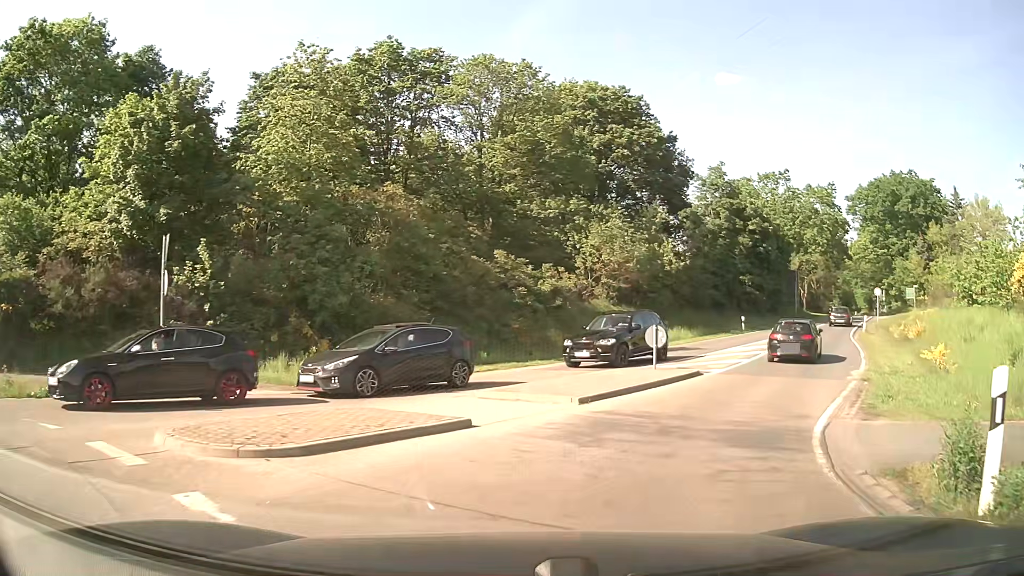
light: Day
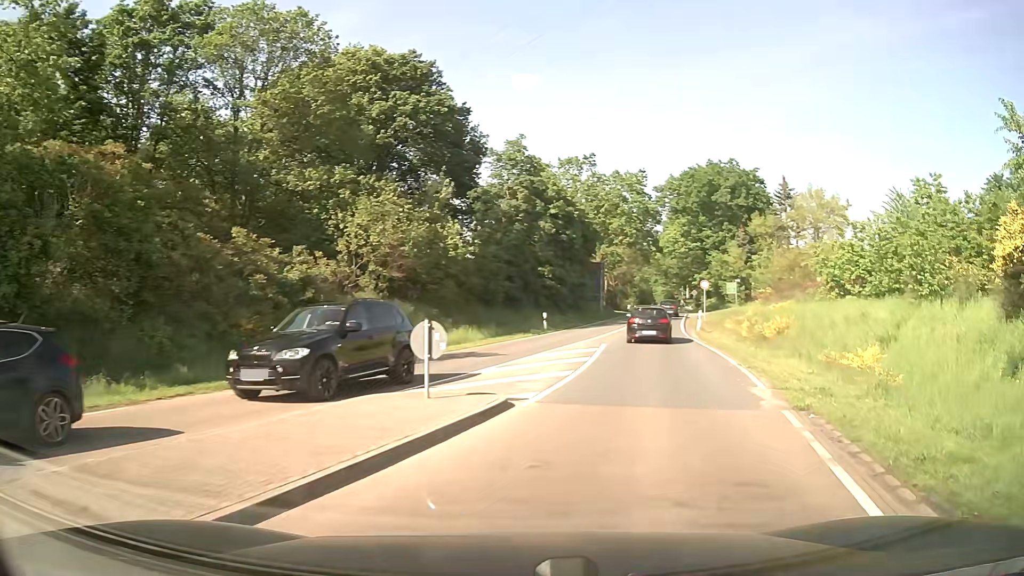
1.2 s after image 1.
(+1.3, +7.9) m; +19°
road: secondary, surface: asphalt
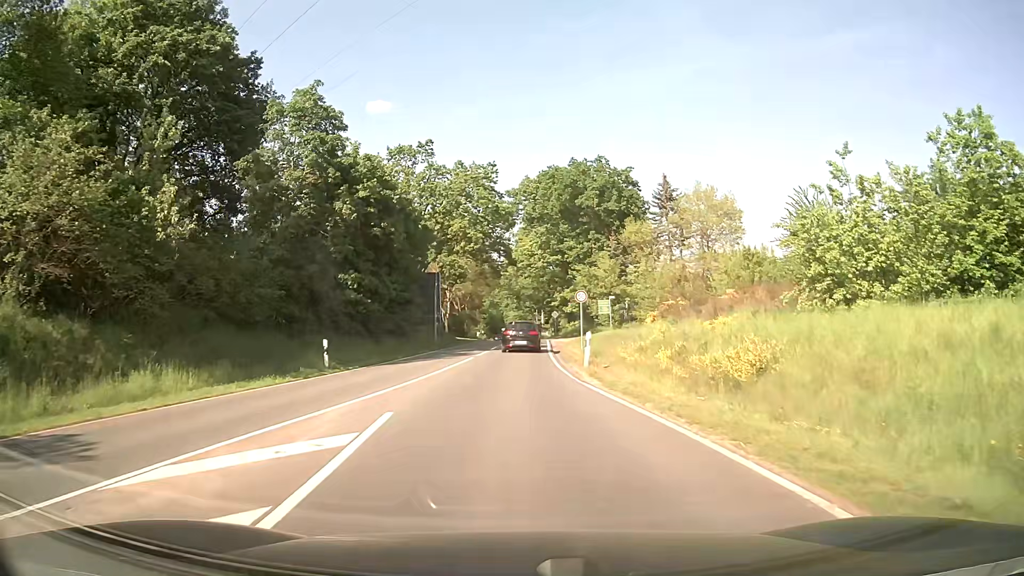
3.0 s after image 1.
(+2.3, +15.2) m; +11°
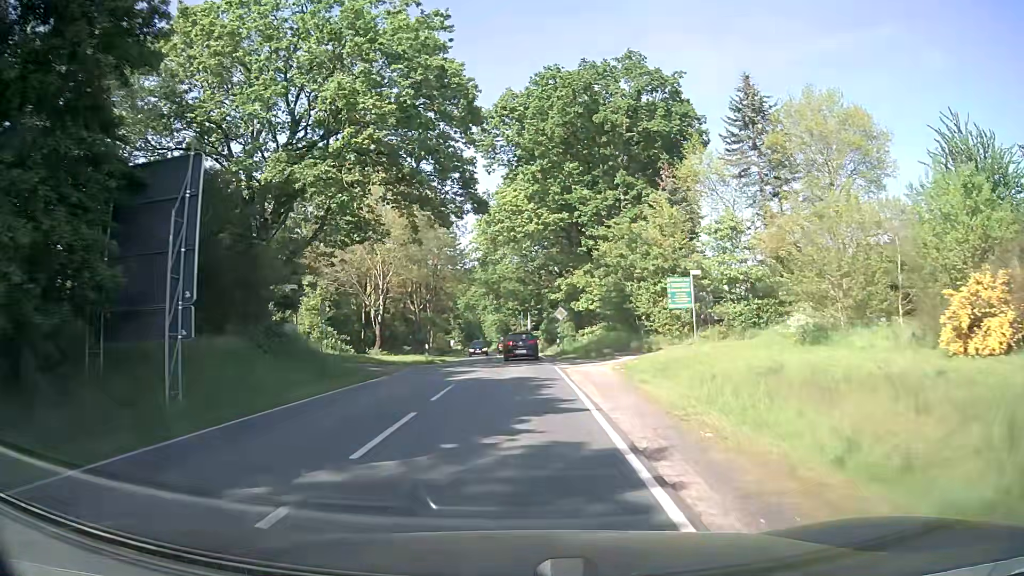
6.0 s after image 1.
(+0.5, +33.2) m; +1°
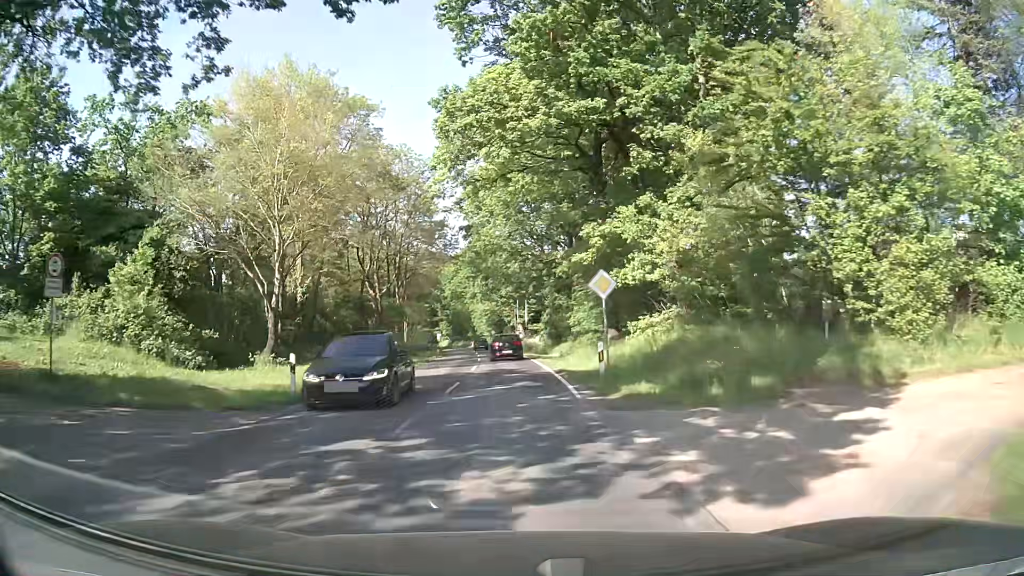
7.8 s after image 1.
(+0.2, +22.0) m; 0°
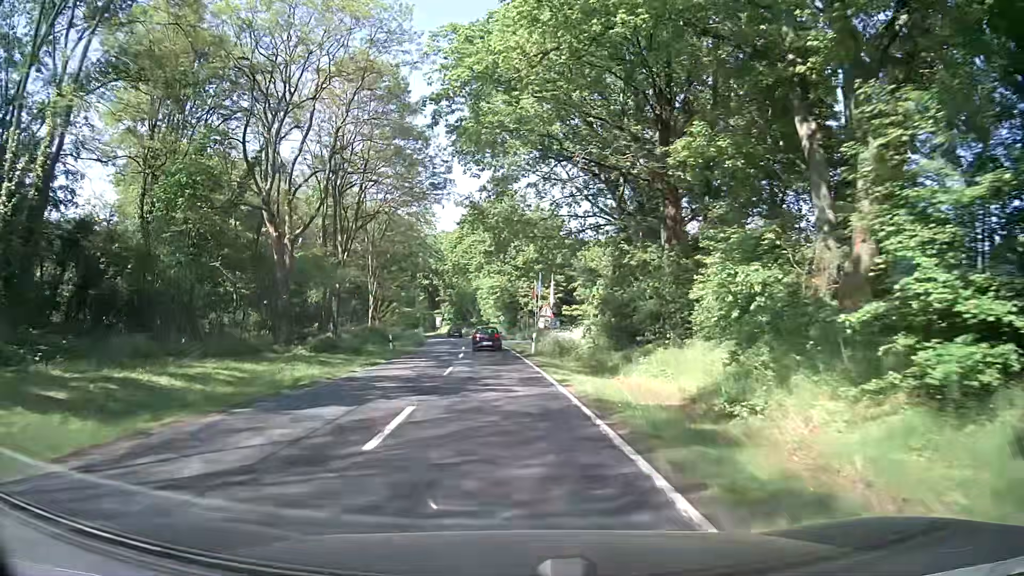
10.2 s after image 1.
(-0.5, +31.5) m; -1°
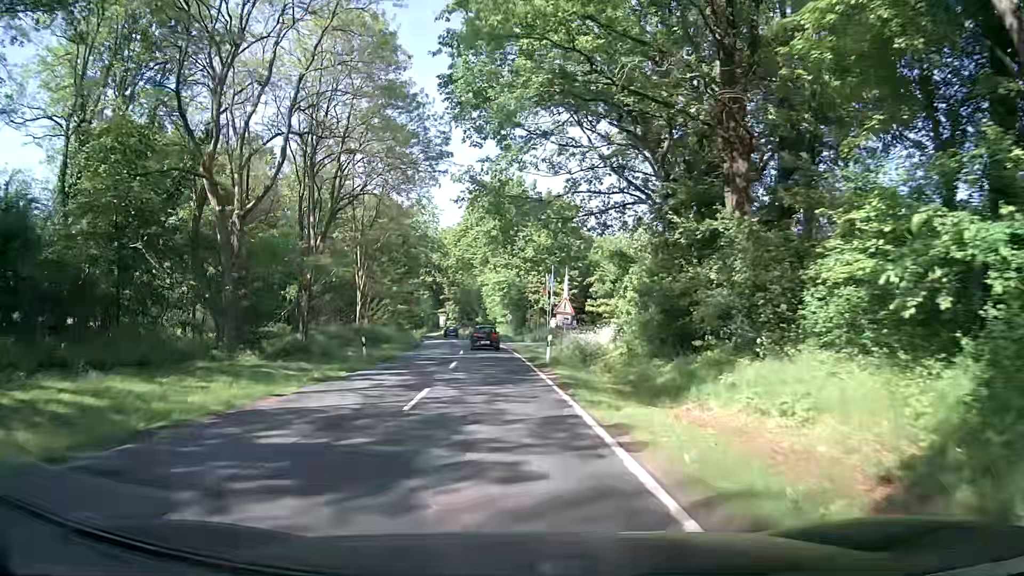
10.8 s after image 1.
(-0.1, +8.1) m; -2°
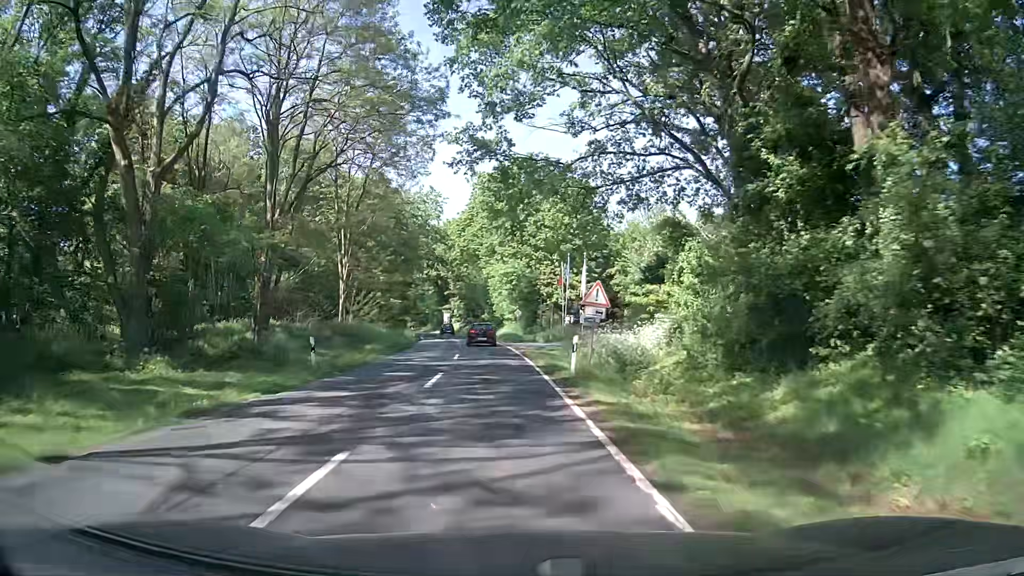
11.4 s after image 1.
(0.0, +8.2) m; 0°
(0, +10) (-1, +20) (-1, +30) (-2, +40) (-3, +50) (-4, +60) (-6, +70) (-7, +80) (-9, +89) (-11, +99) m
